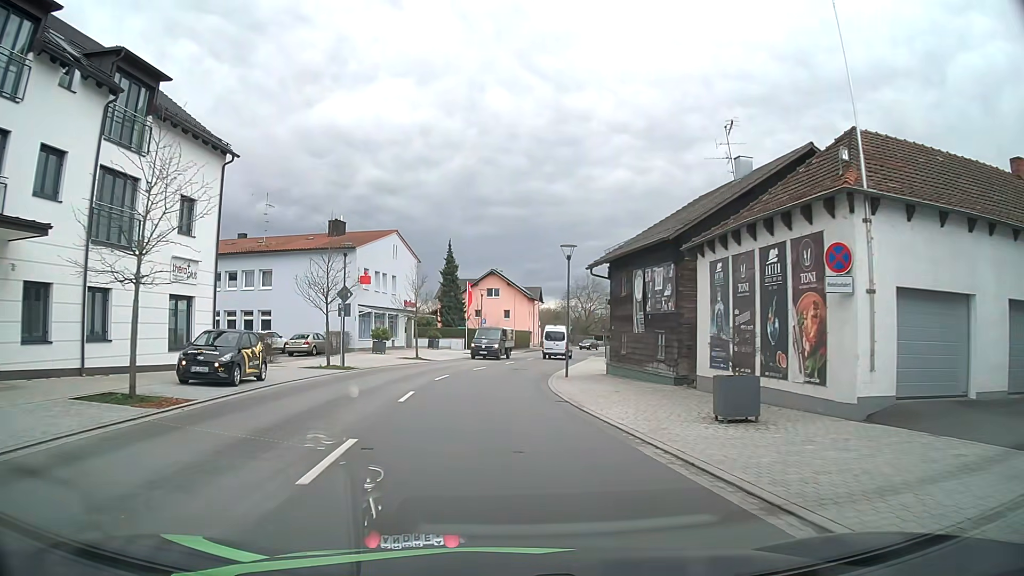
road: secondary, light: Day
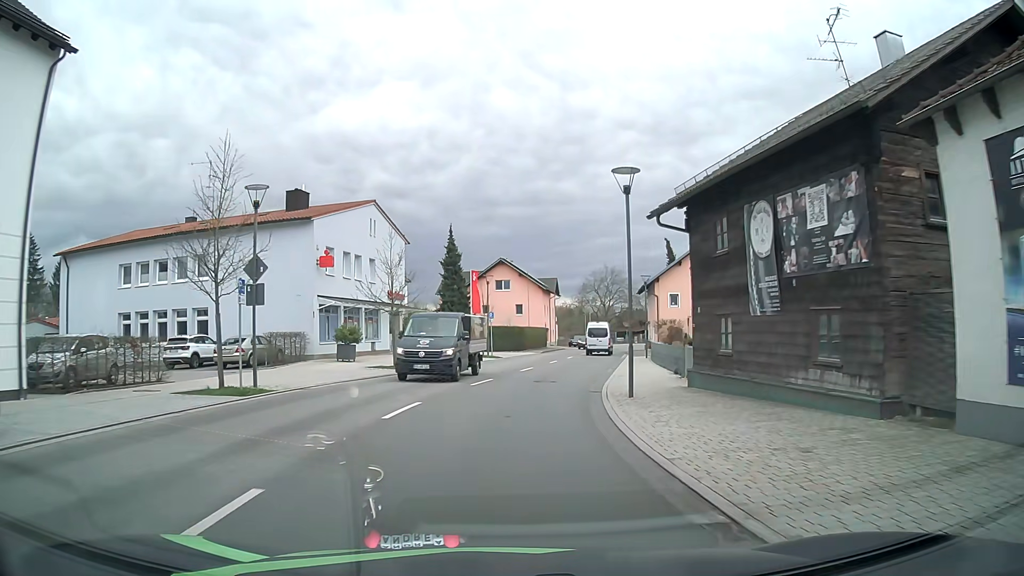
(-0.2, +12.5) m; -2°
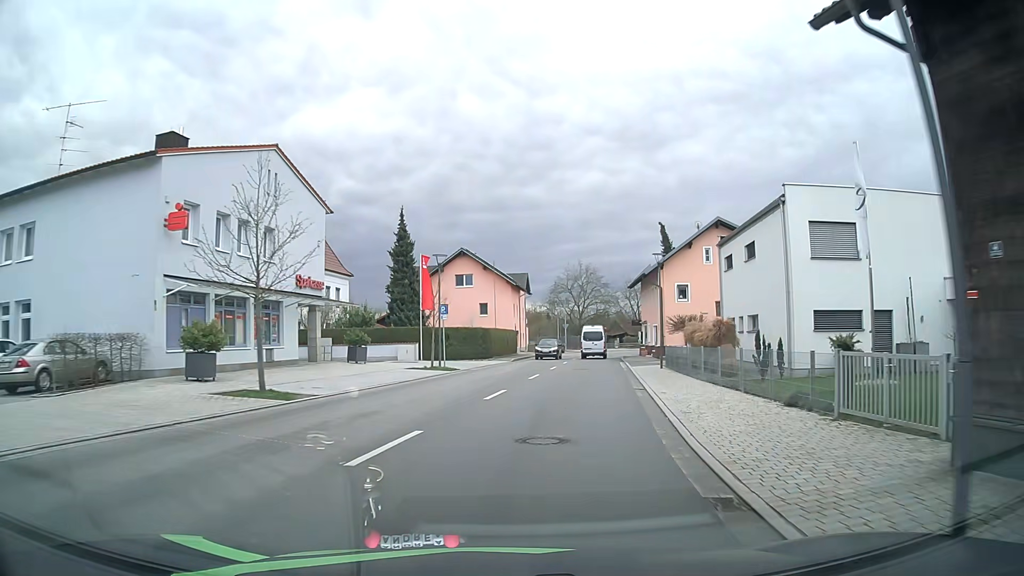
(+0.2, +13.4) m; +4°
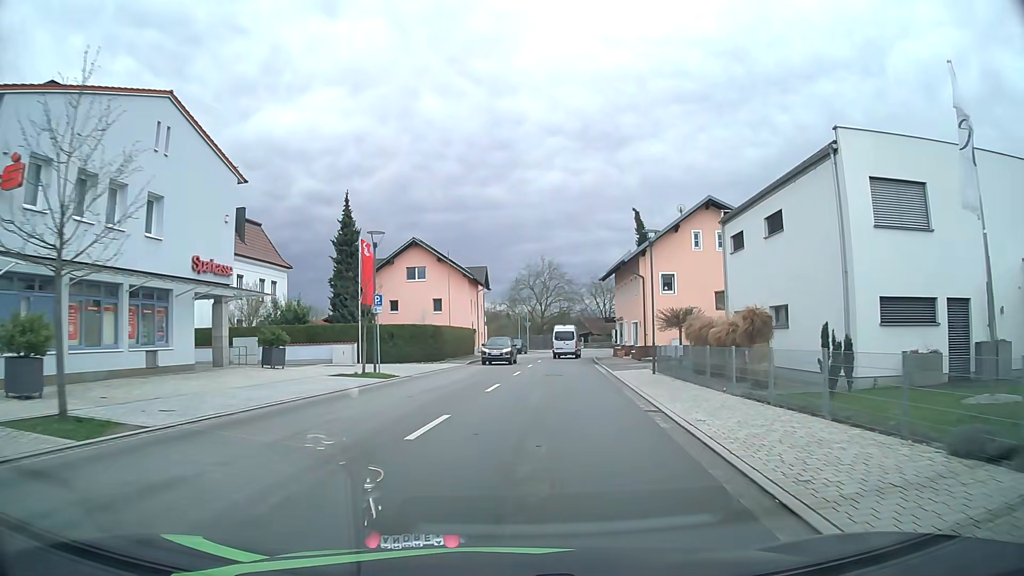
(+0.2, +6.9) m; +3°
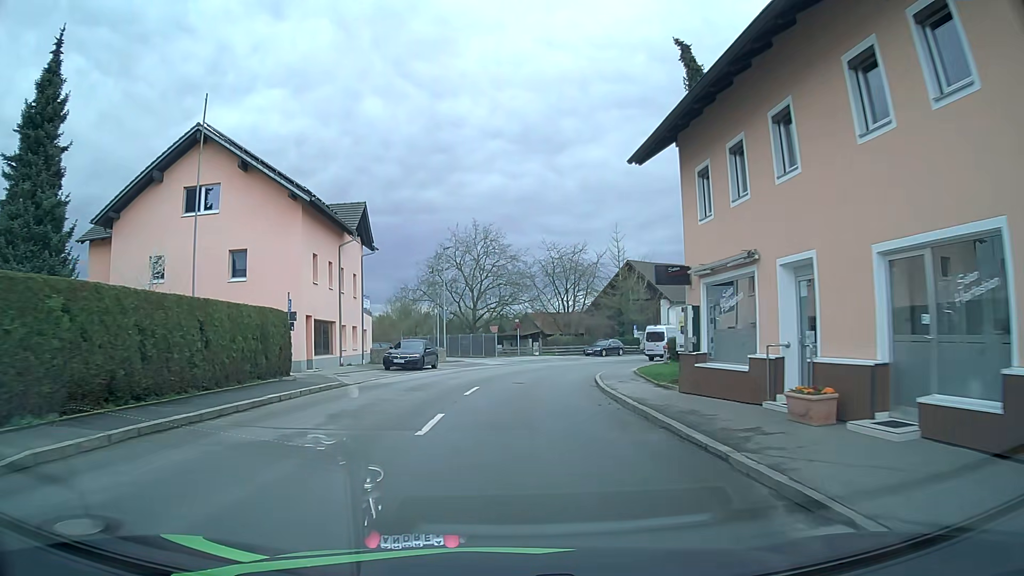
(+2.6, +35.1) m; +6°
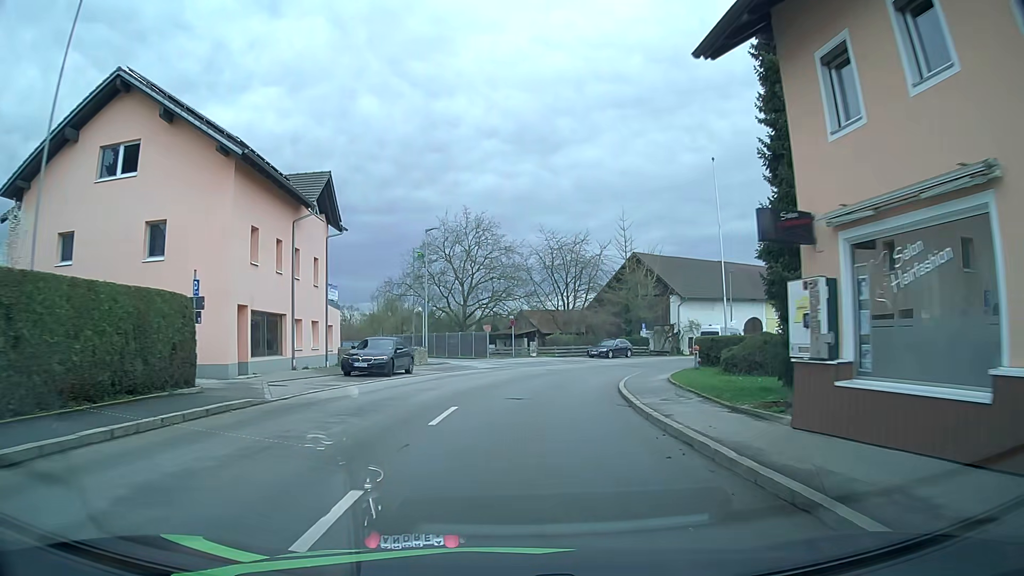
(0.0, +7.0) m; +1°
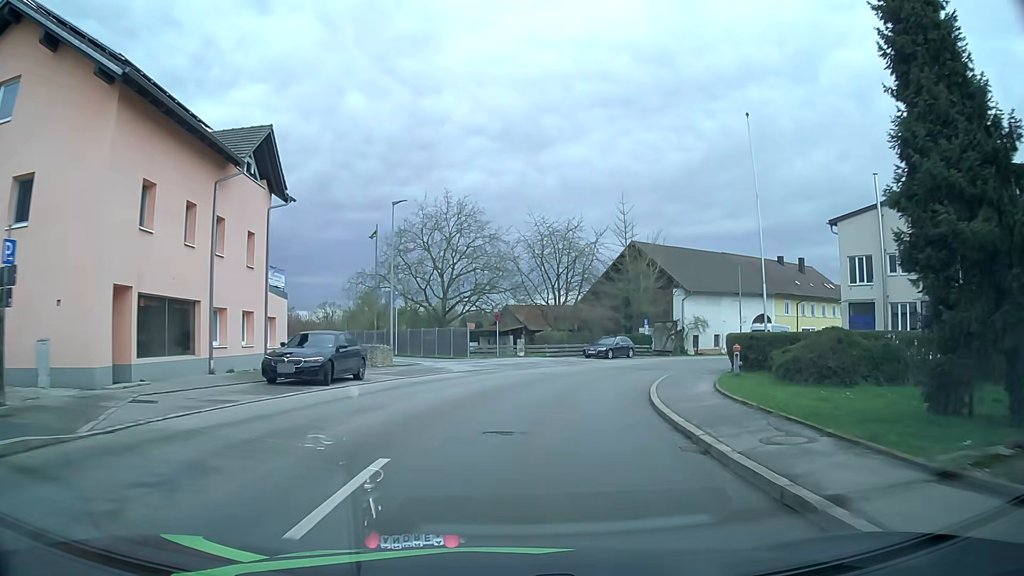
(0.0, +6.9) m; +1°
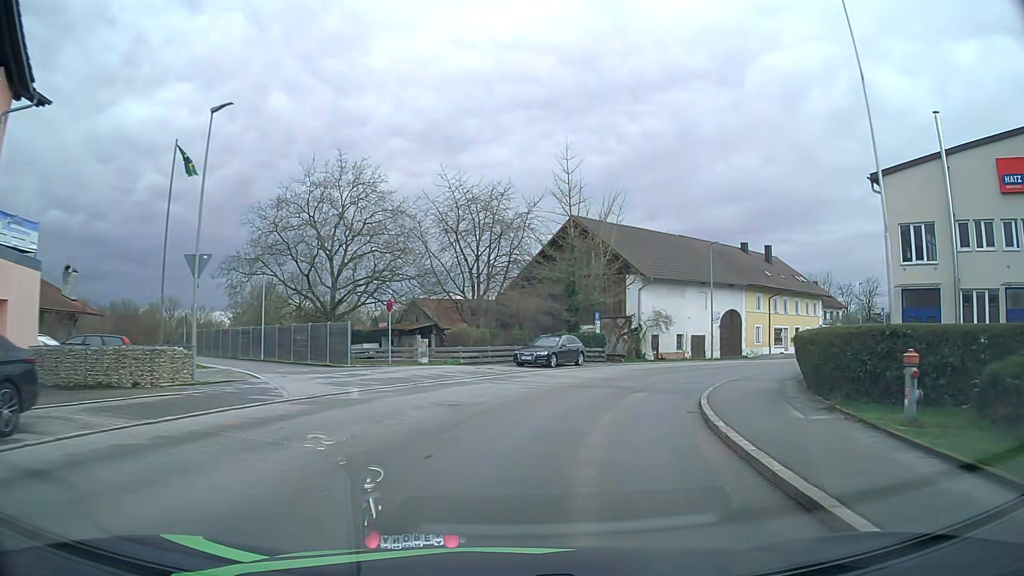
(+0.6, +13.6) m; +6°
(+1, +10) (+3, +20) (+8, +29) (+14, +37) (+21, +43) (+29, +50) (+36, +56) (+44, +63) (+51, +70) (+58, +77) m
